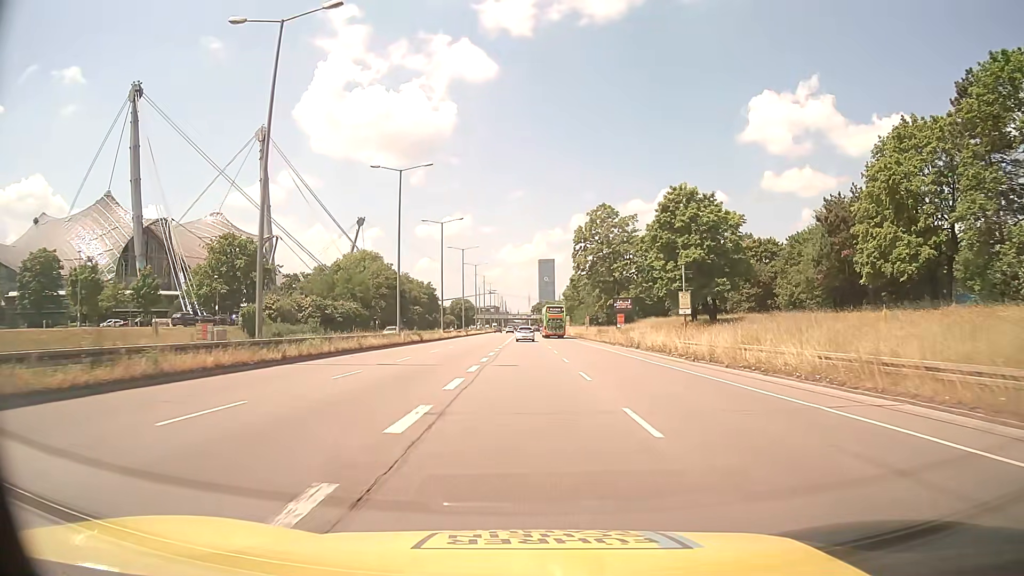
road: trunk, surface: asphalt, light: Day
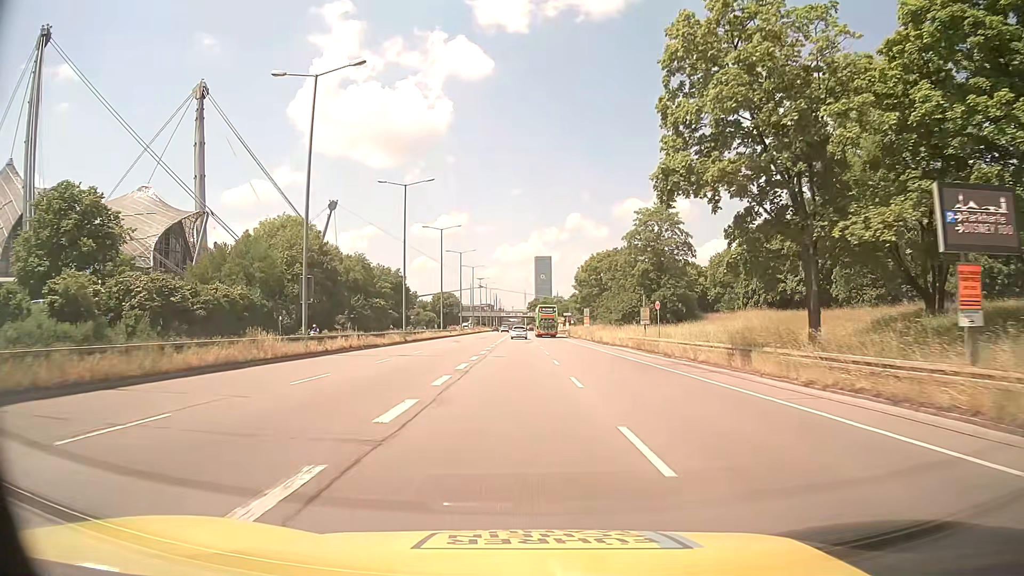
(0.0, +47.4) m; 0°
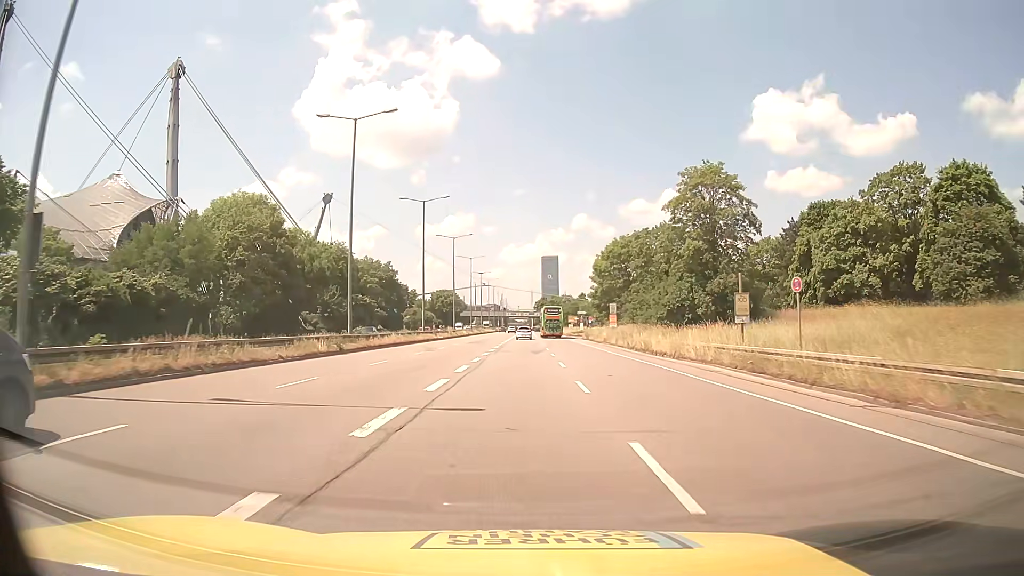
(-0.1, +19.3) m; 0°
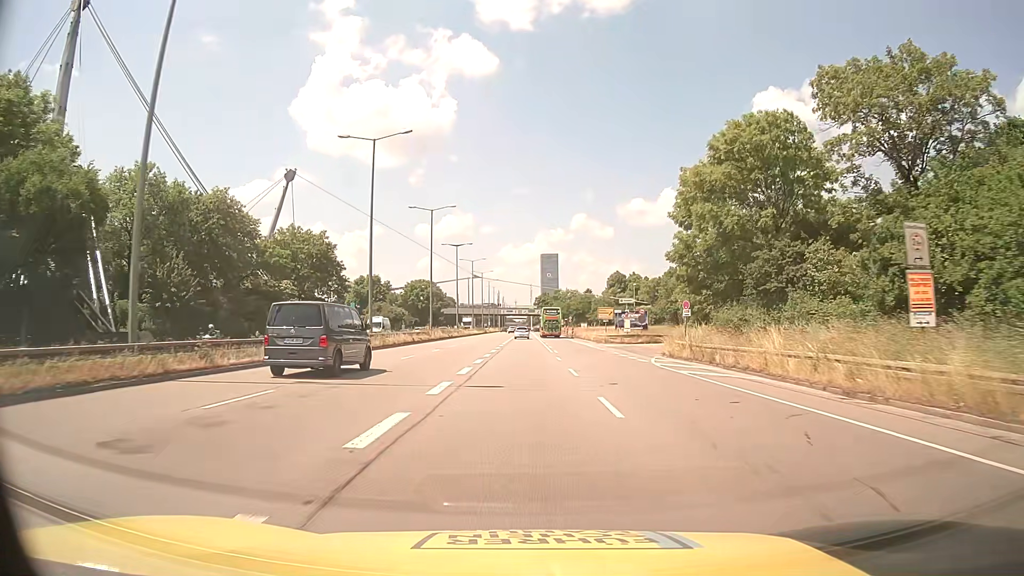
(-0.4, +48.8) m; 0°
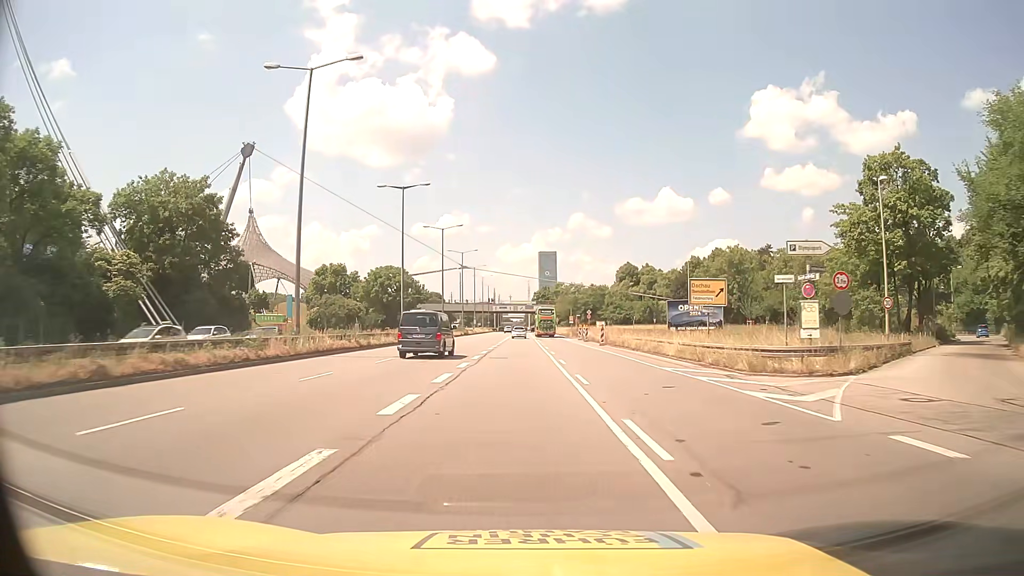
(+0.2, +39.4) m; 0°
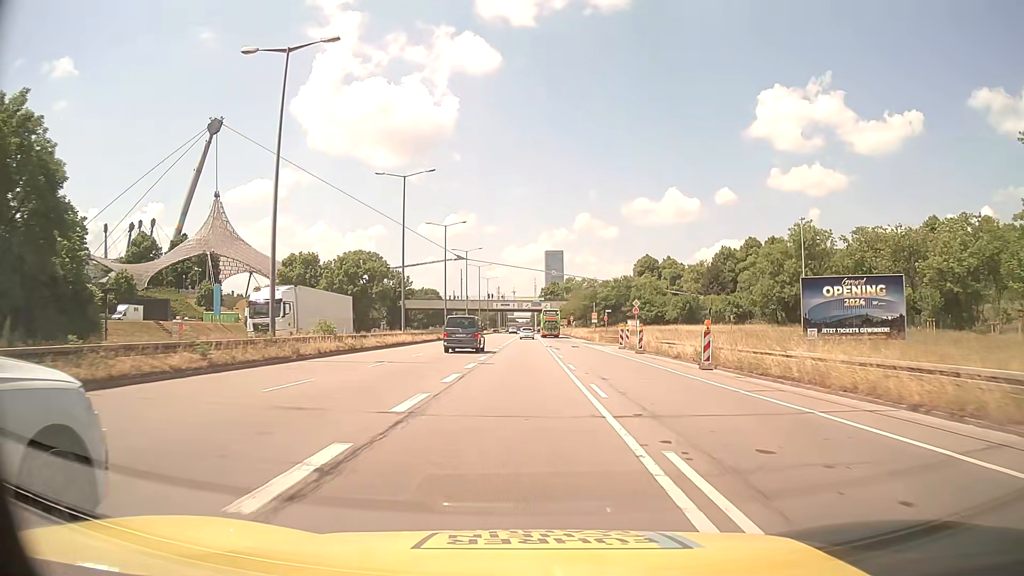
(-0.1, +29.6) m; 0°
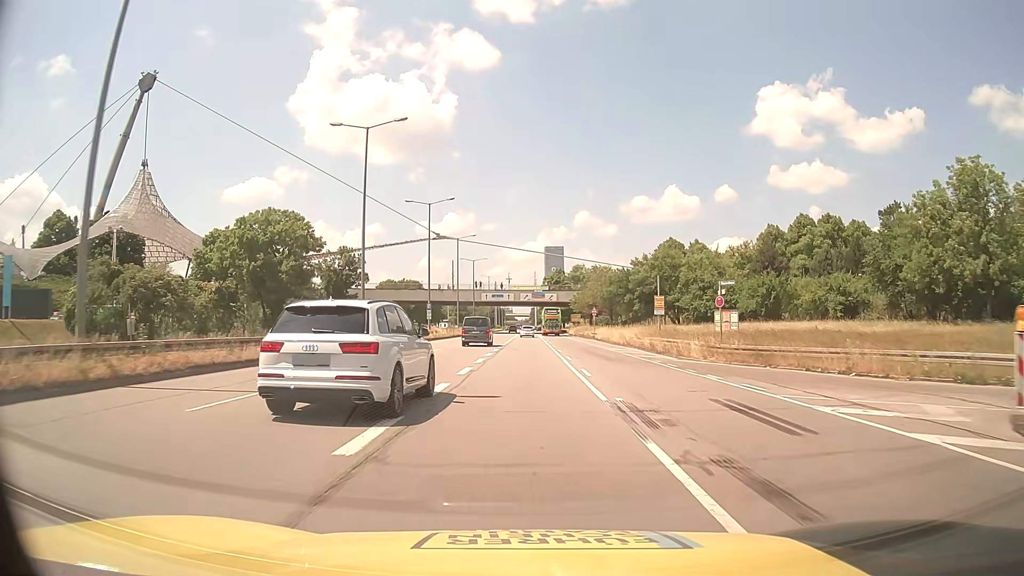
(-0.2, +39.8) m; 0°
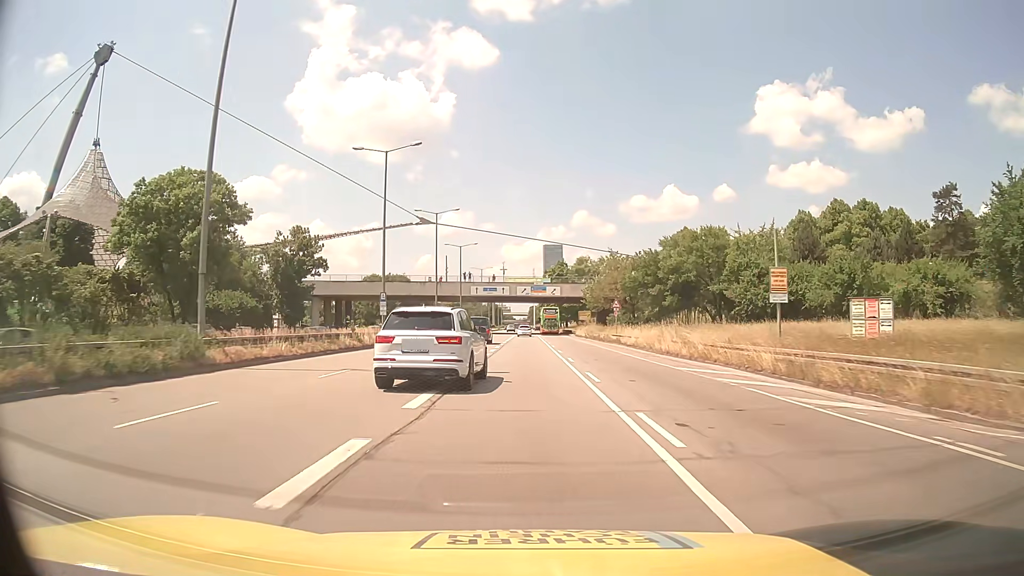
(+0.1, +20.2) m; 0°
